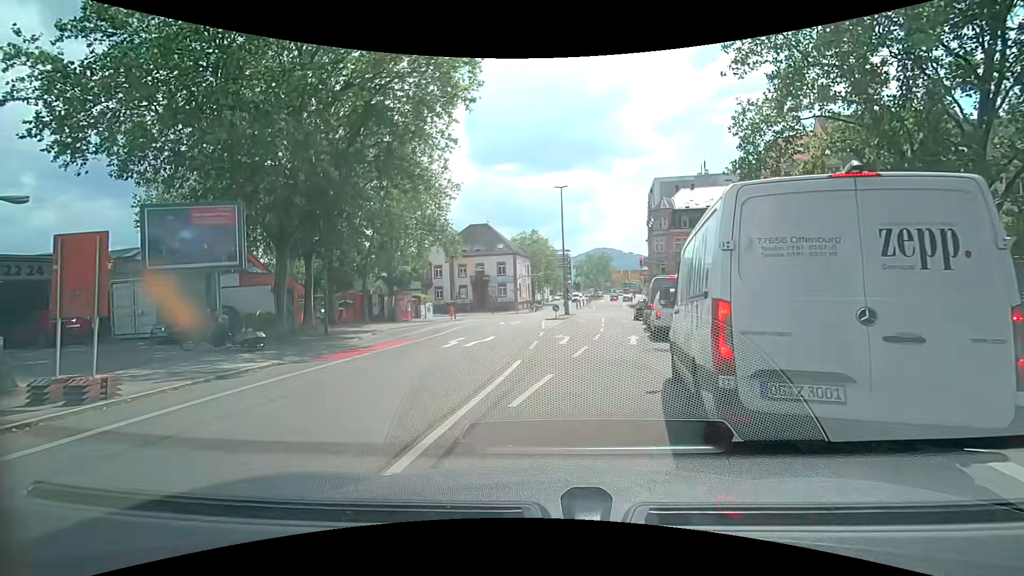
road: secondary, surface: asphalt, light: Day
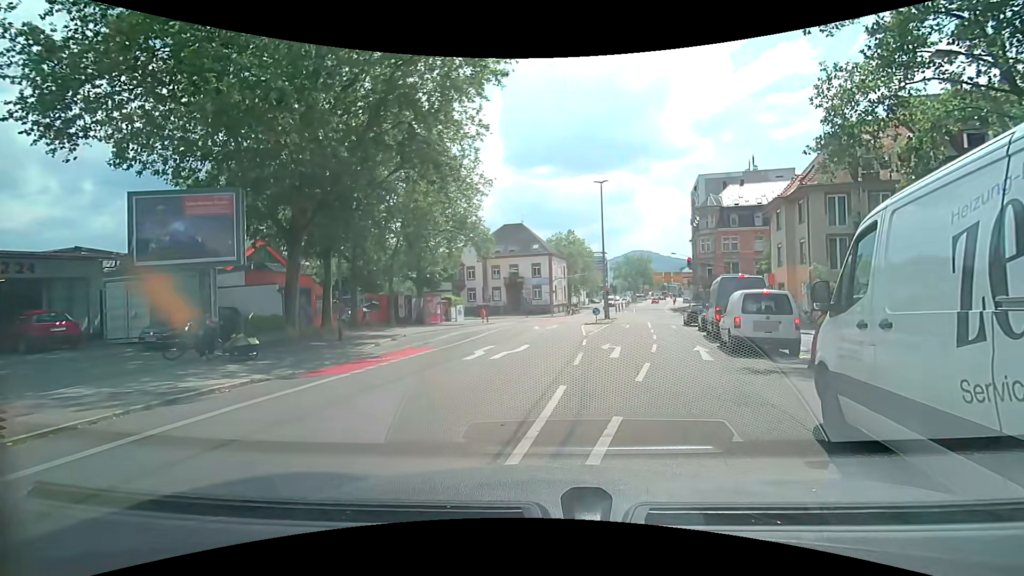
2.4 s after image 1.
(-0.1, +3.3) m; -4°
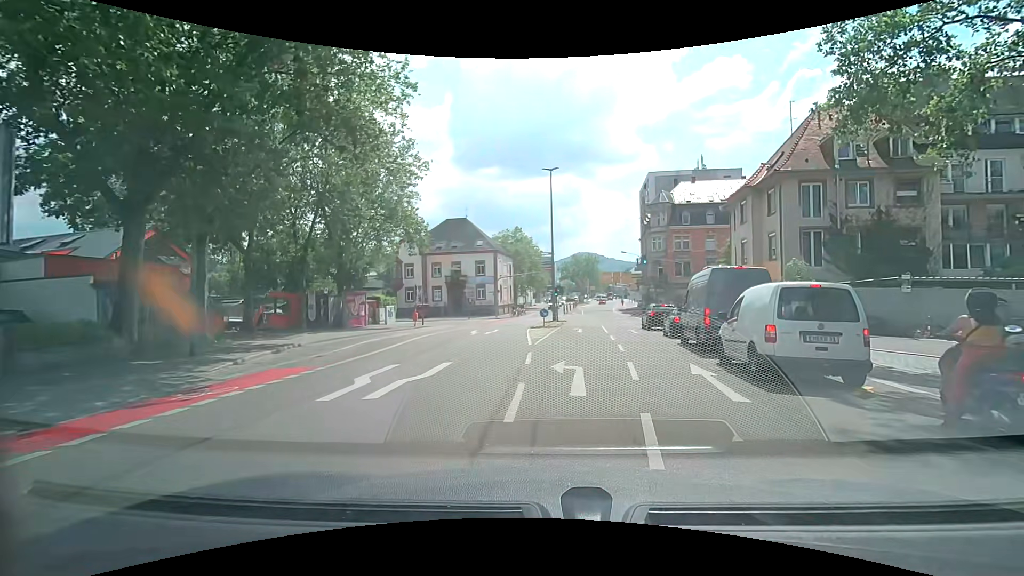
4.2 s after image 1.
(+0.3, +6.1) m; +7°
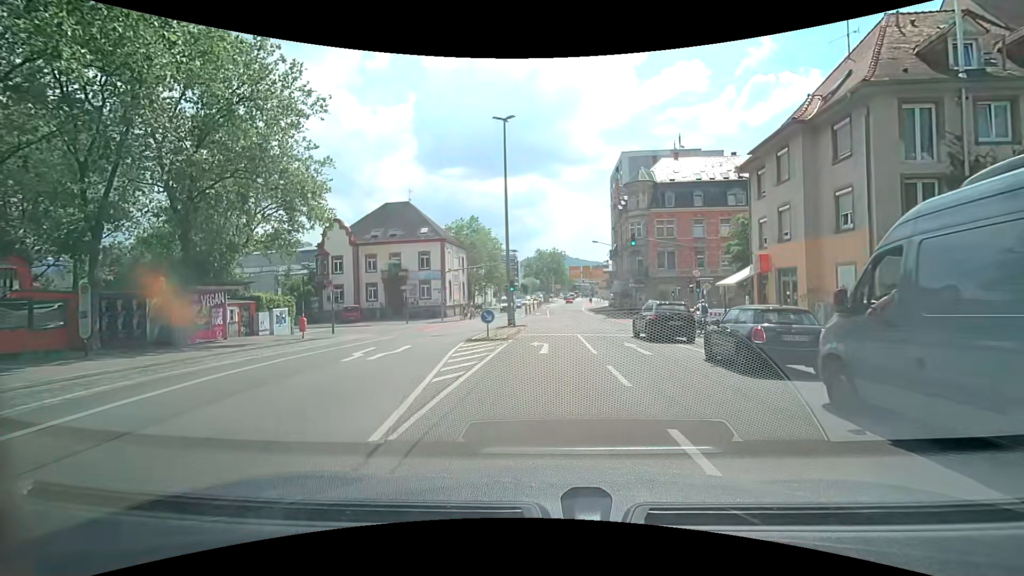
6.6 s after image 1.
(+0.6, +13.0) m; +3°
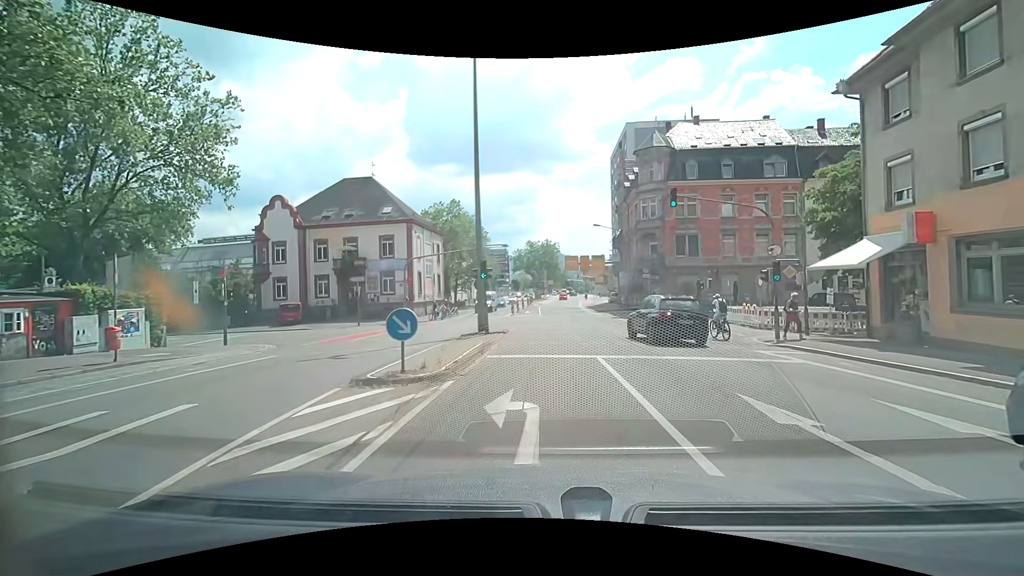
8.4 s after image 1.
(+0.1, +11.9) m; 0°
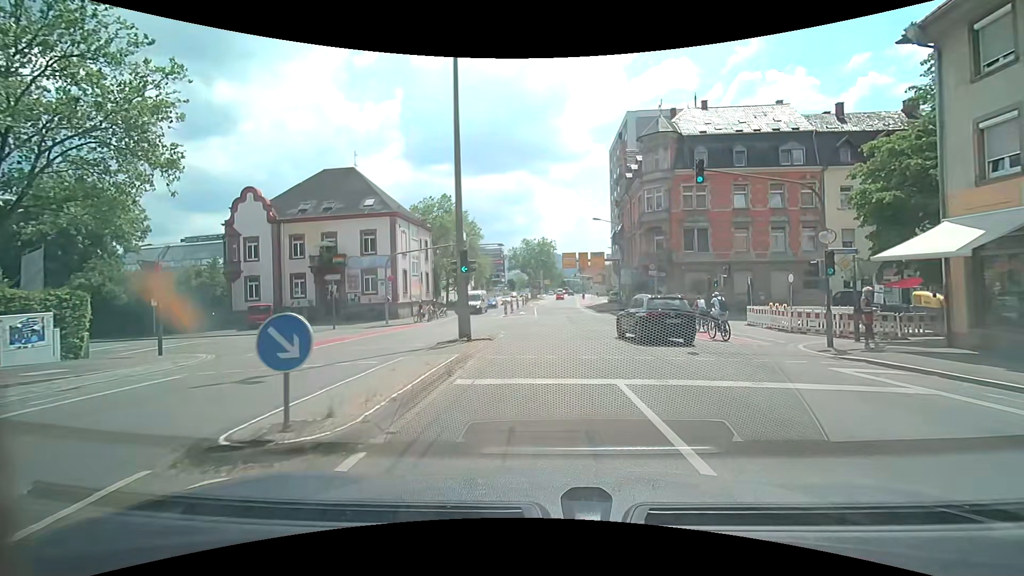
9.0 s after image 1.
(+0.1, +4.0) m; +1°
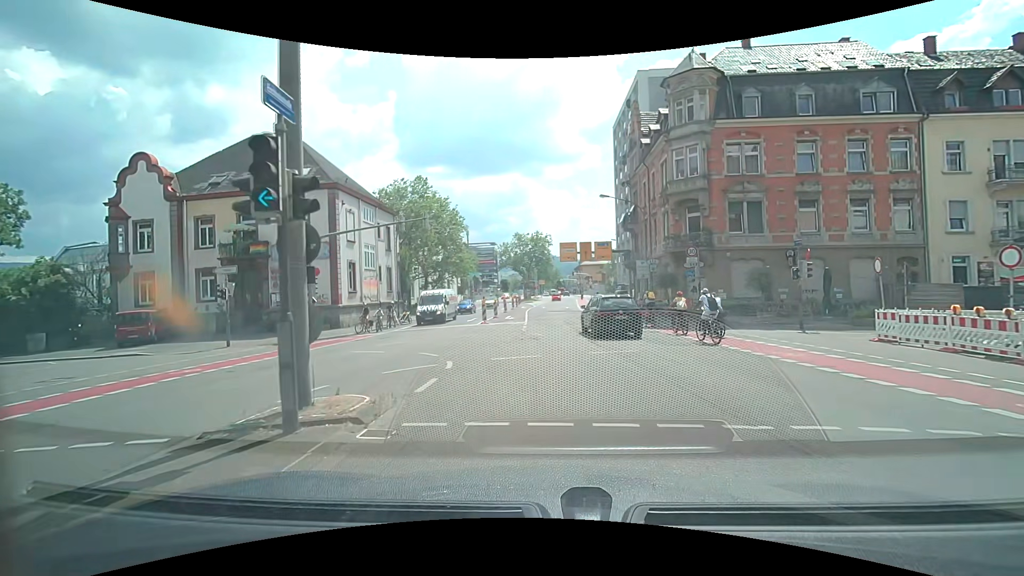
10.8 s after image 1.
(0.0, +11.8) m; 0°
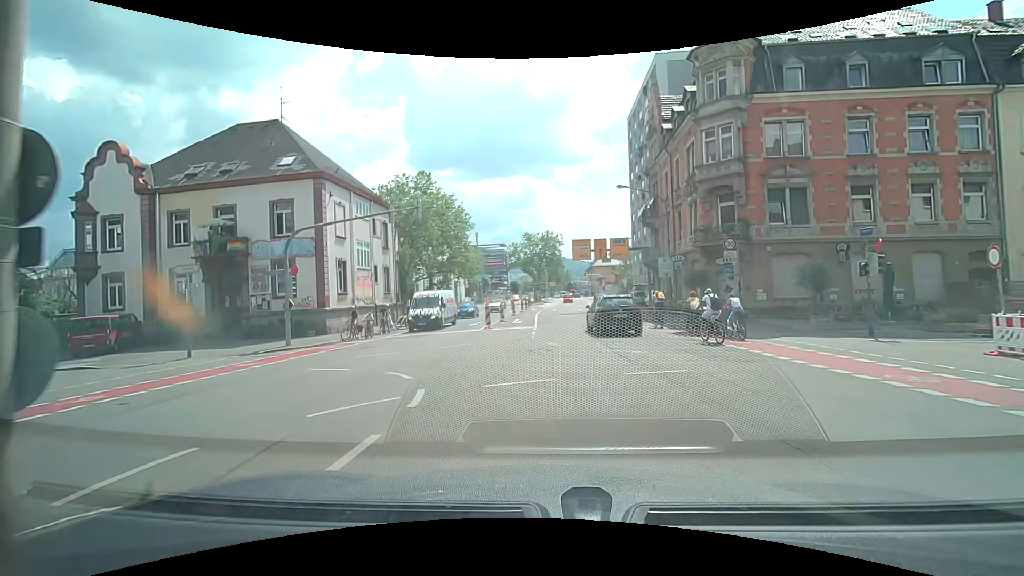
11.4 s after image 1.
(0.0, +3.8) m; -1°
